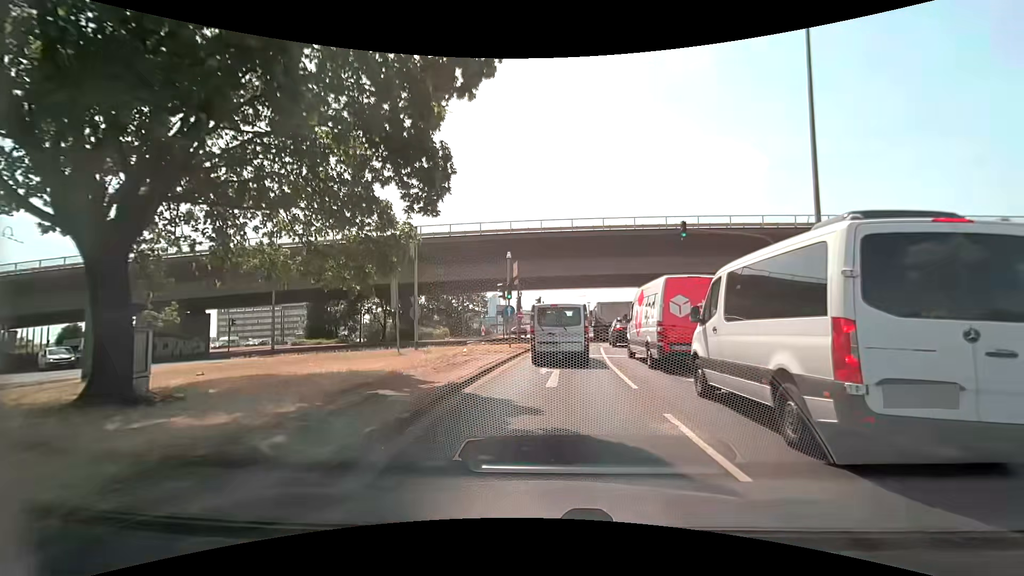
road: primary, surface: asphalt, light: Day
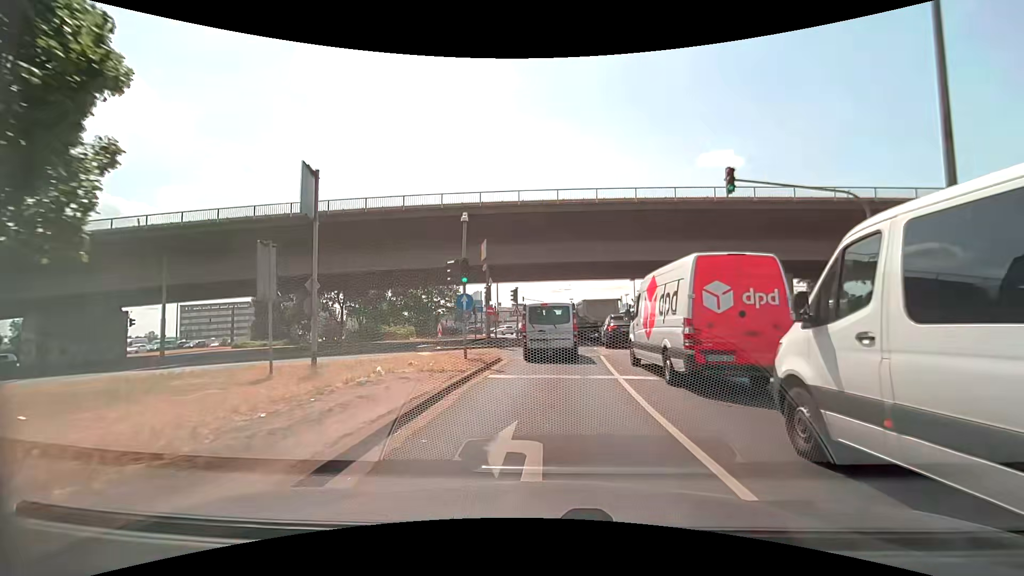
(+0.2, +8.7) m; +2°
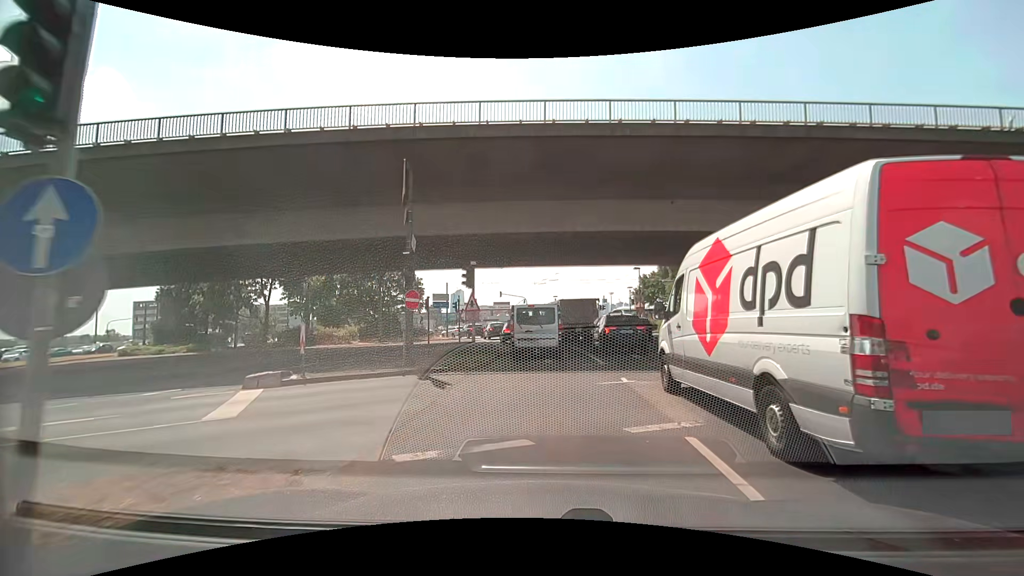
(+0.2, +13.3) m; +3°
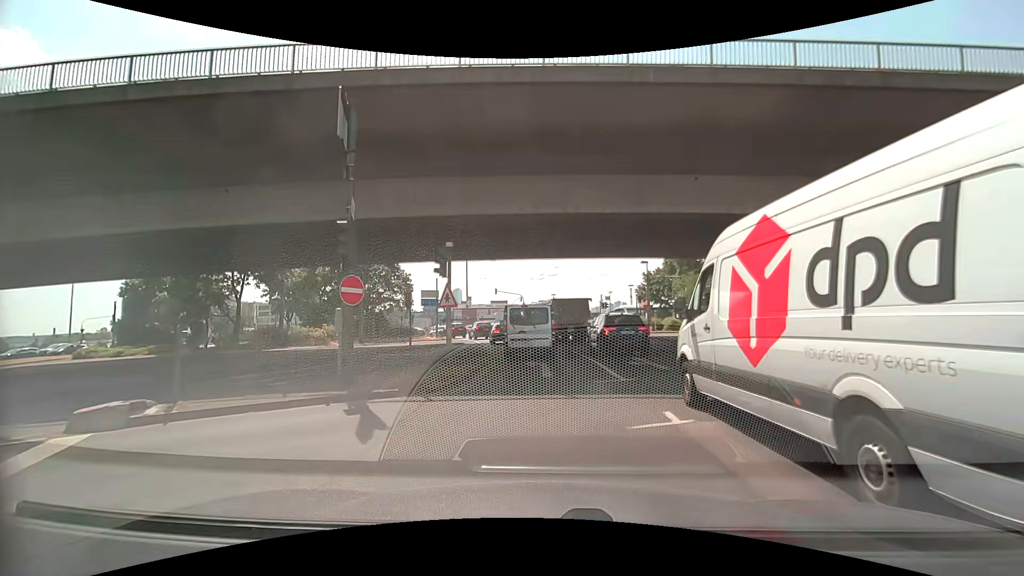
(-0.1, +4.4) m; 0°
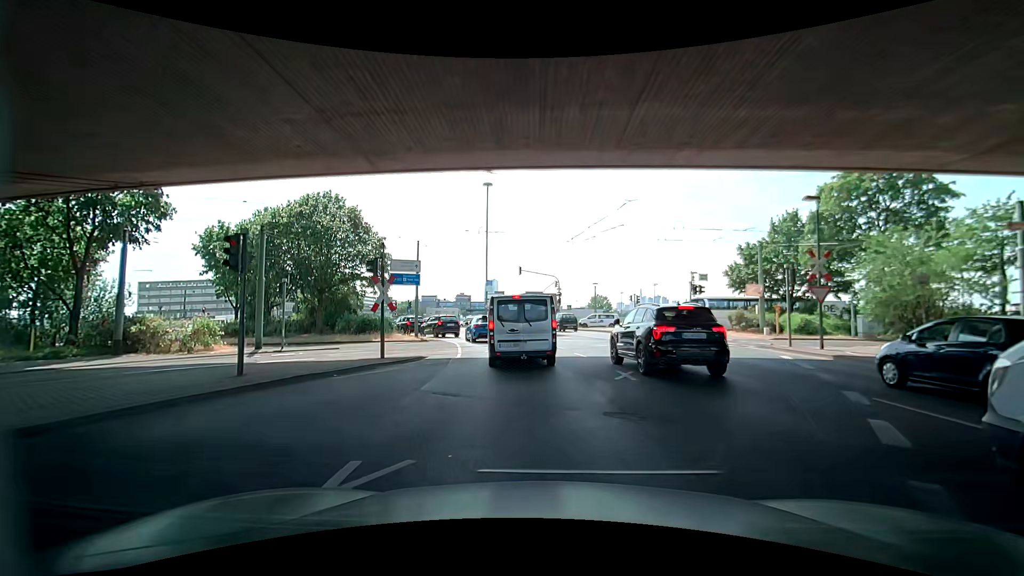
(-0.8, +20.4) m; -5°
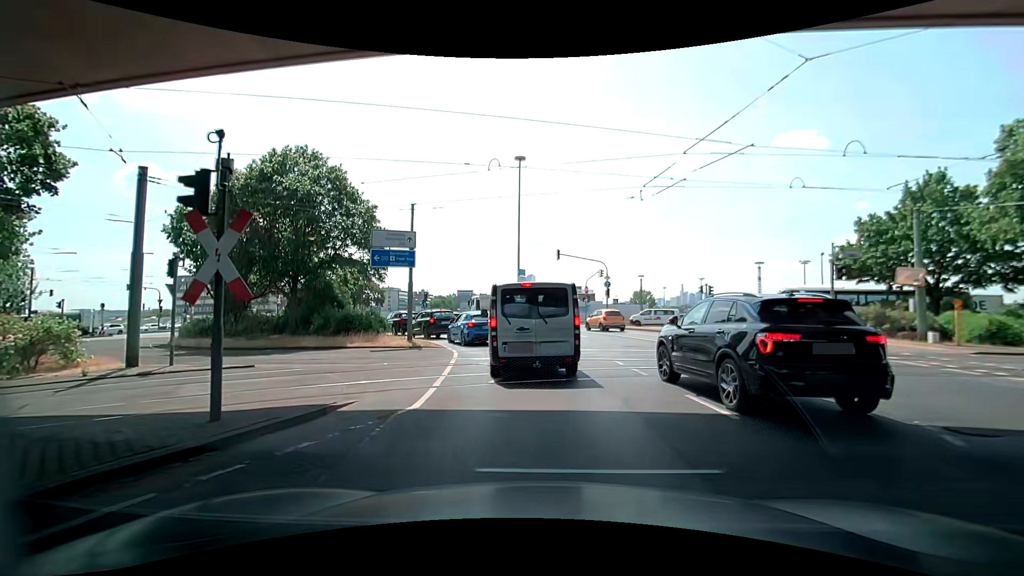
(-0.2, +9.9) m; -4°
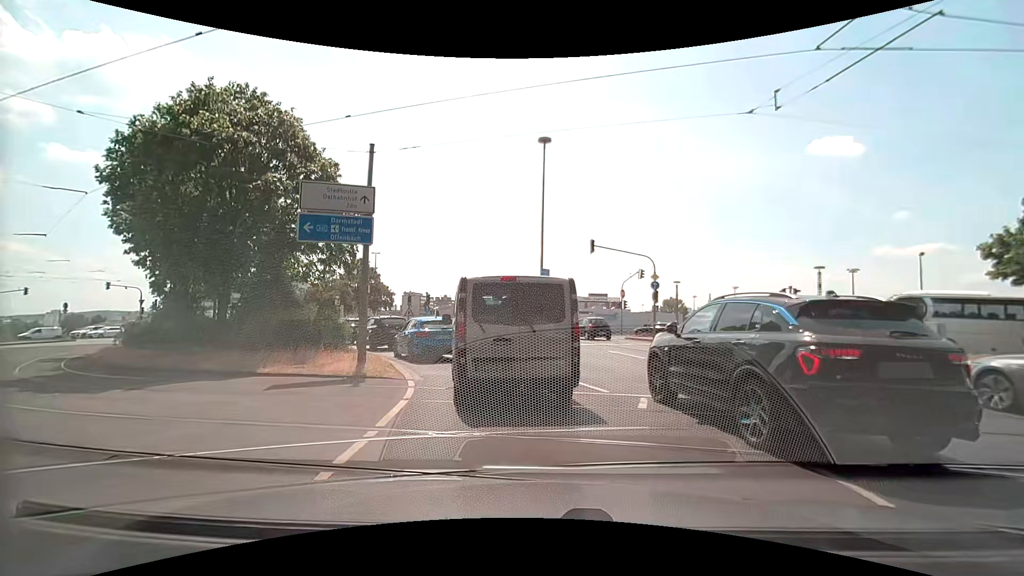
(-0.2, +8.6) m; -3°
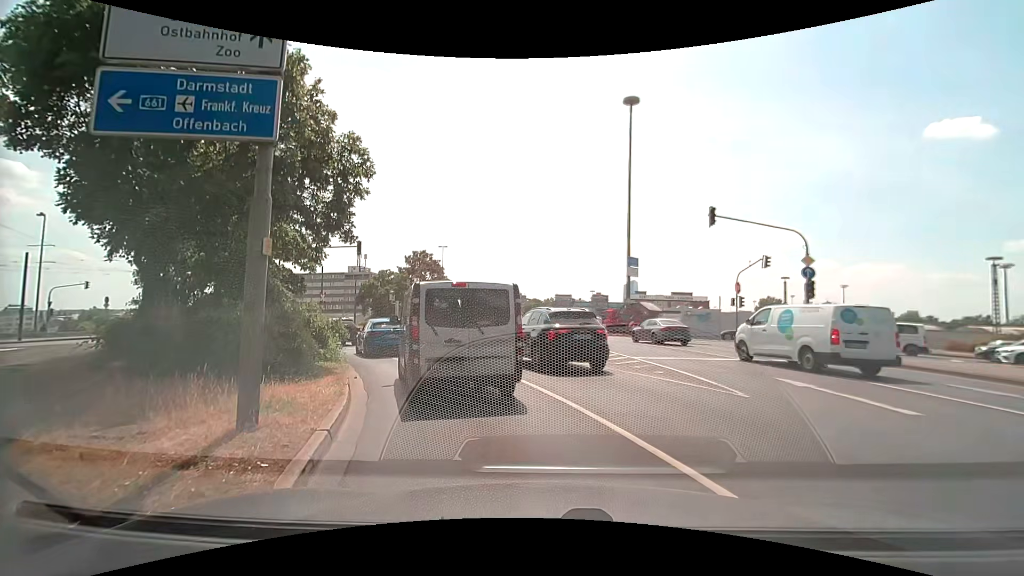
(-0.6, +8.9) m; -8°
(-1, +10) (-5, +19) (-10, +28) (-16, +36) (-24, +42) (-33, +46) (-43, +47) (-53, +45) (-62, +43) (-72, +41) m
